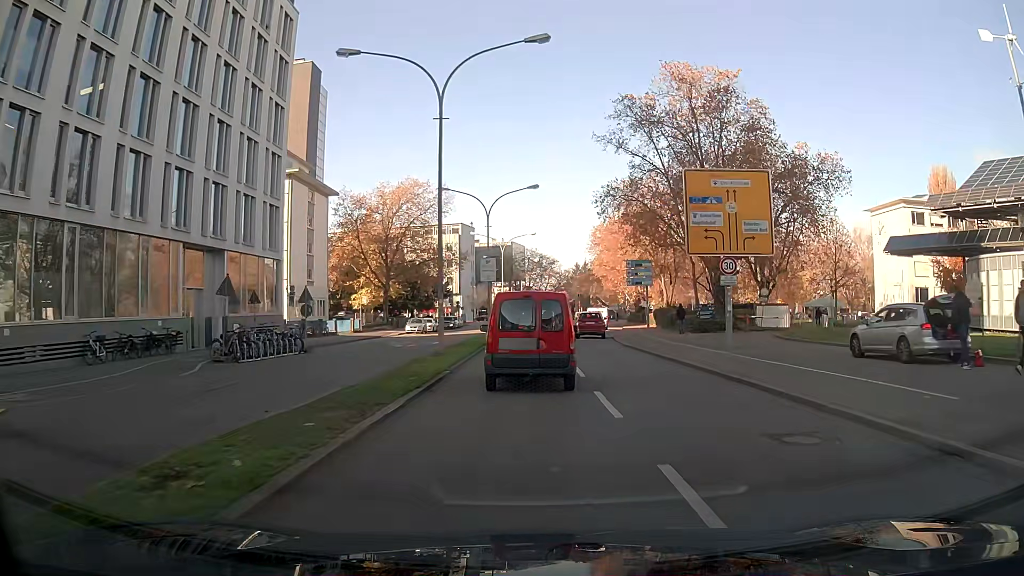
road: primary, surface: asphalt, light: Day
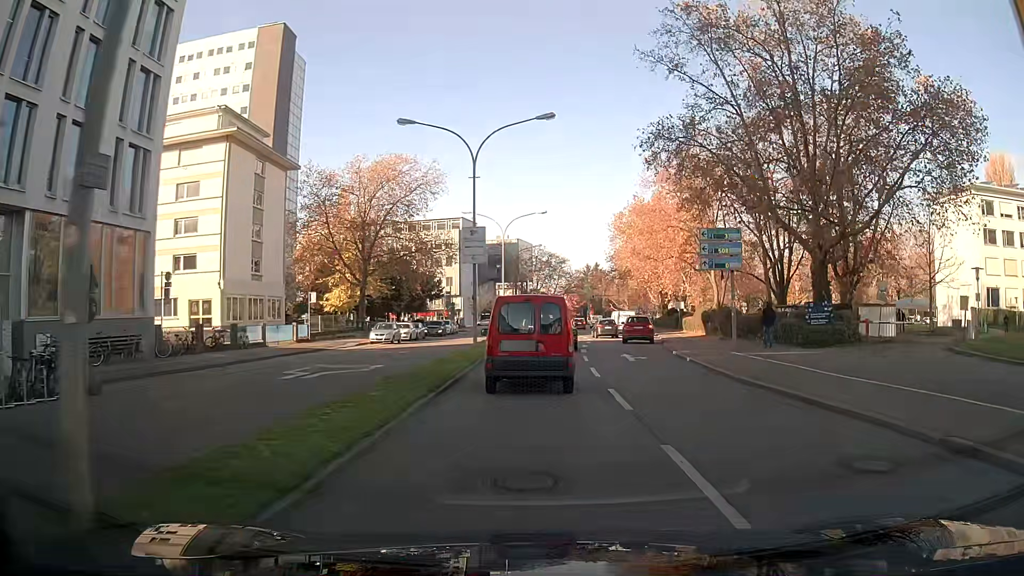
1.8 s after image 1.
(-0.1, +16.9) m; -1°
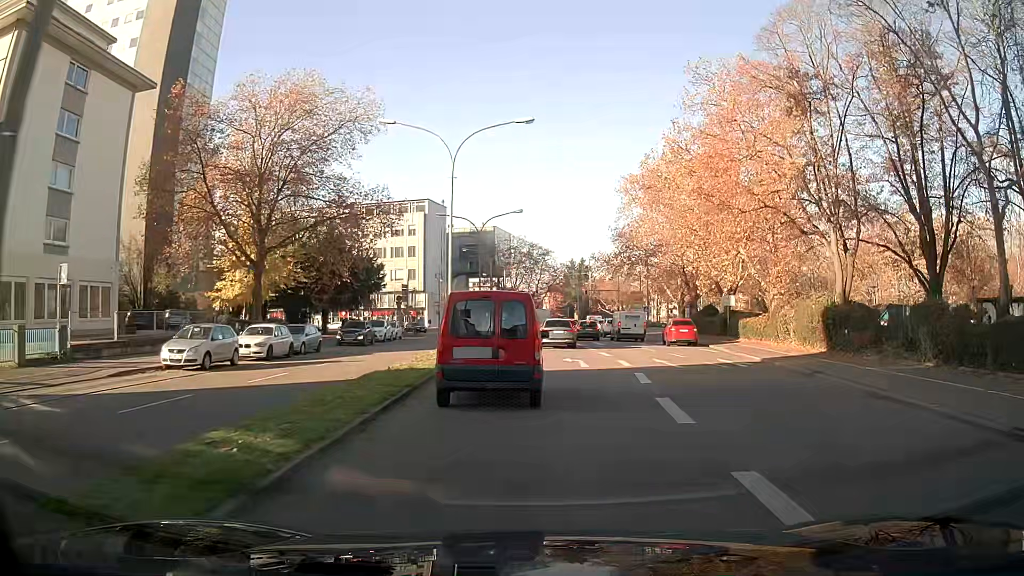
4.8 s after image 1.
(+0.3, +25.3) m; +2°
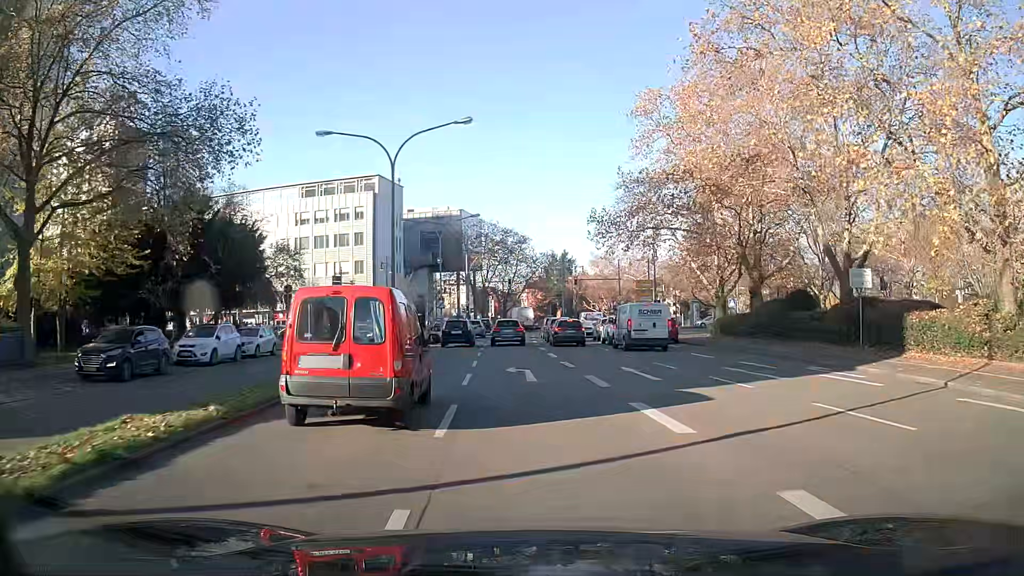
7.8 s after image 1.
(+0.7, +25.1) m; +1°
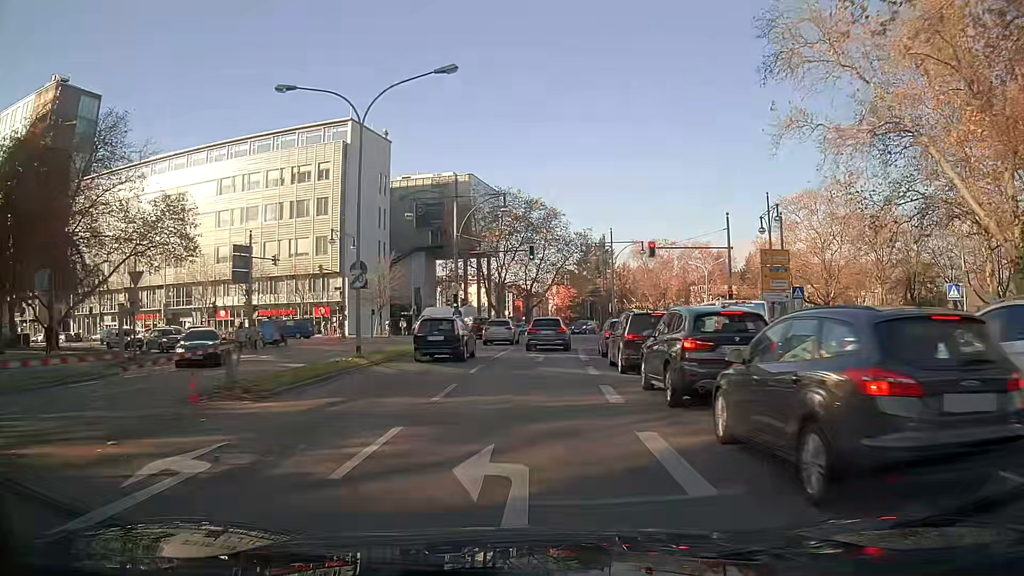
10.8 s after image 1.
(-0.6, +33.2) m; -2°
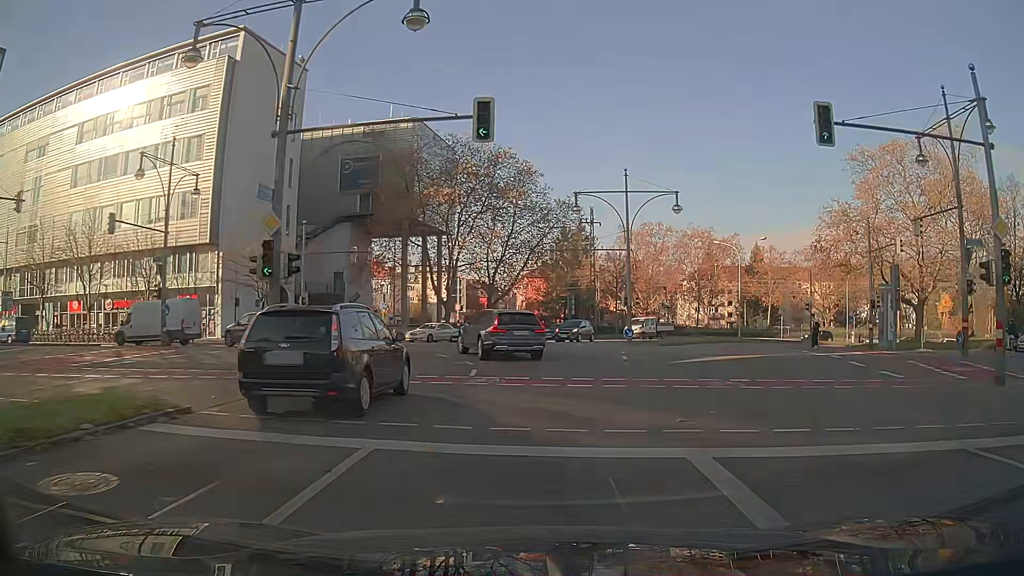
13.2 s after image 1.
(+0.8, +26.5) m; +4°
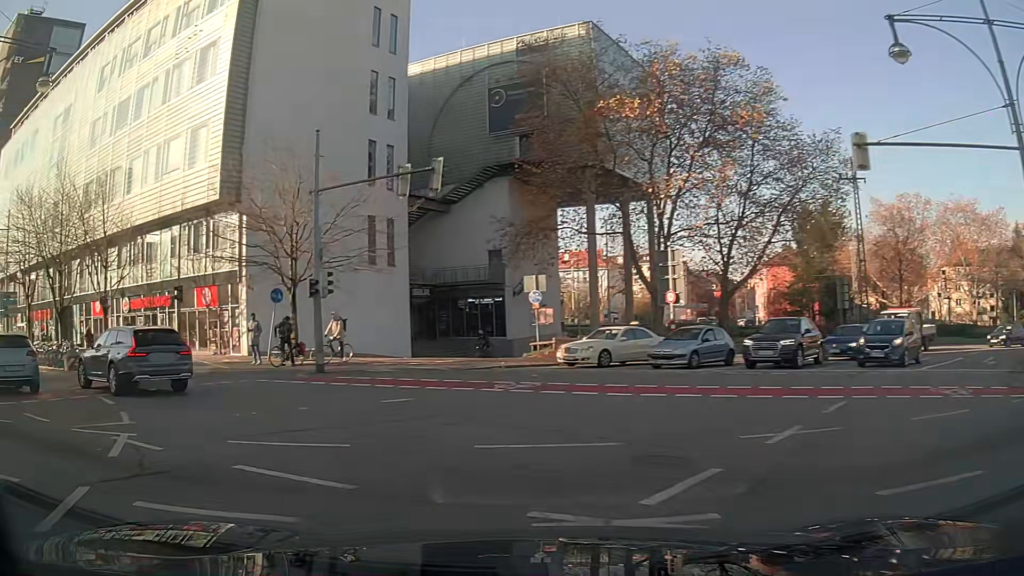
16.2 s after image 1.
(-2.3, +24.2) m; -28°
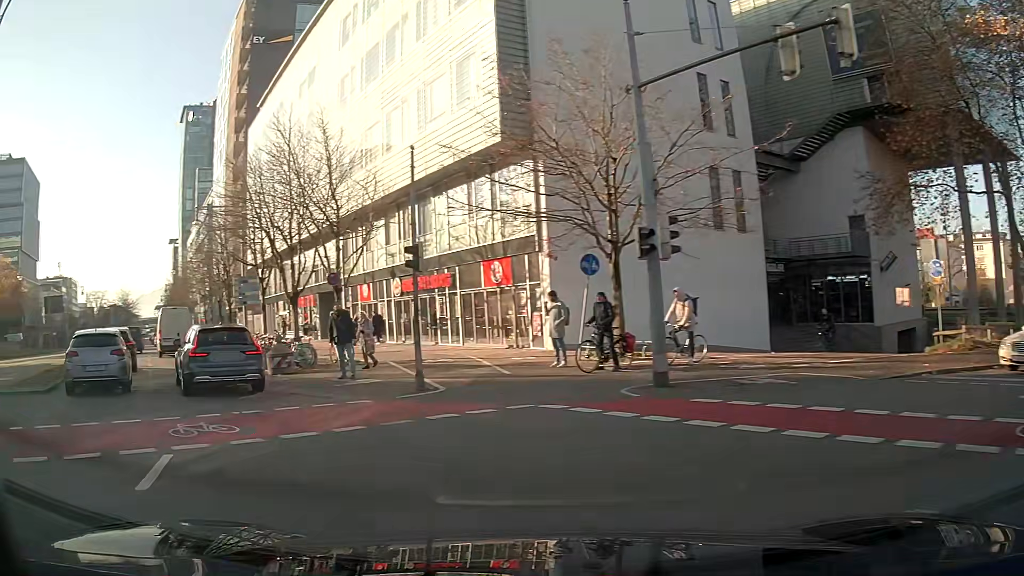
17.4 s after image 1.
(-2.1, +8.4) m; -28°
(-2, +10) (-7, +19) (-11, +28) (-16, +36) (-21, +45) (-25, +54) (-29, +63) (-34, +72) (-39, +81) (-44, +89) m
